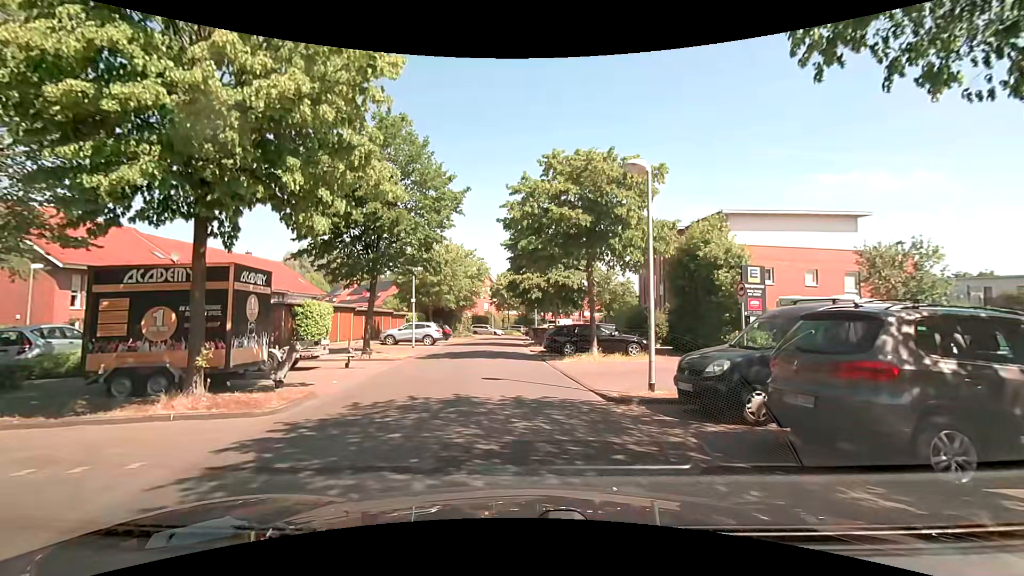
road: residential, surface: asphalt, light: Day
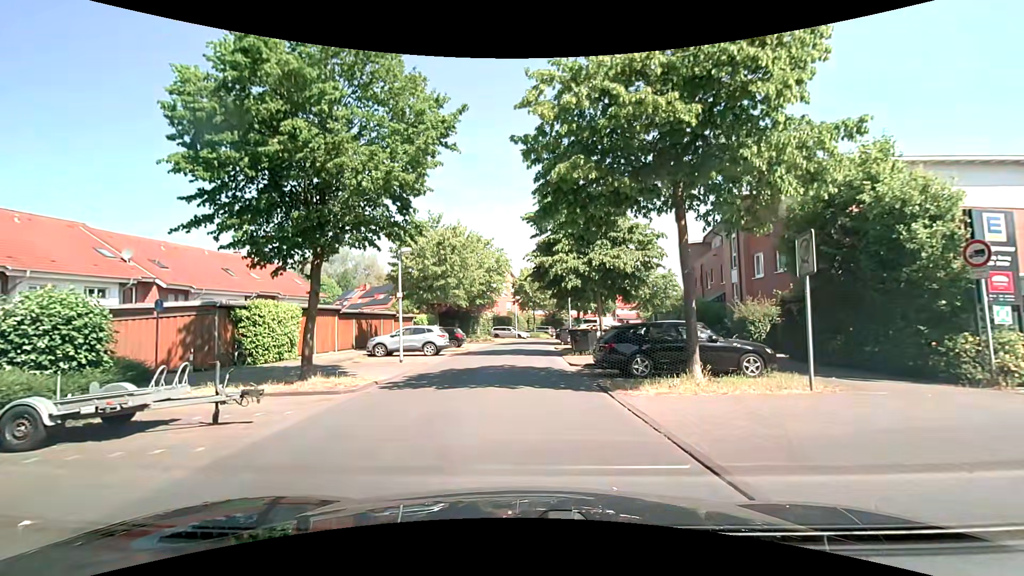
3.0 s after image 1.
(-0.2, +8.9) m; -3°
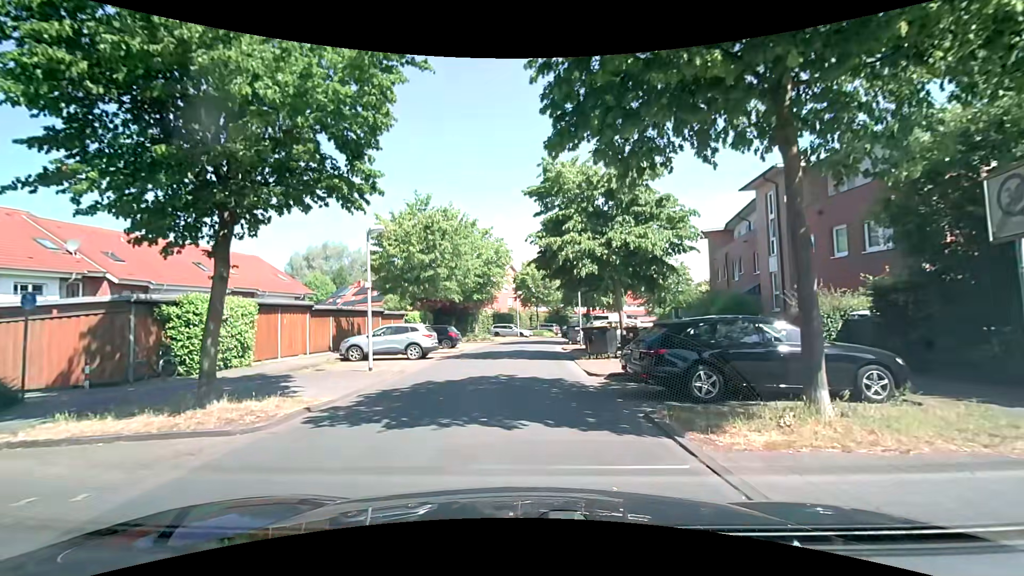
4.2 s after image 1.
(0.0, +4.5) m; 0°
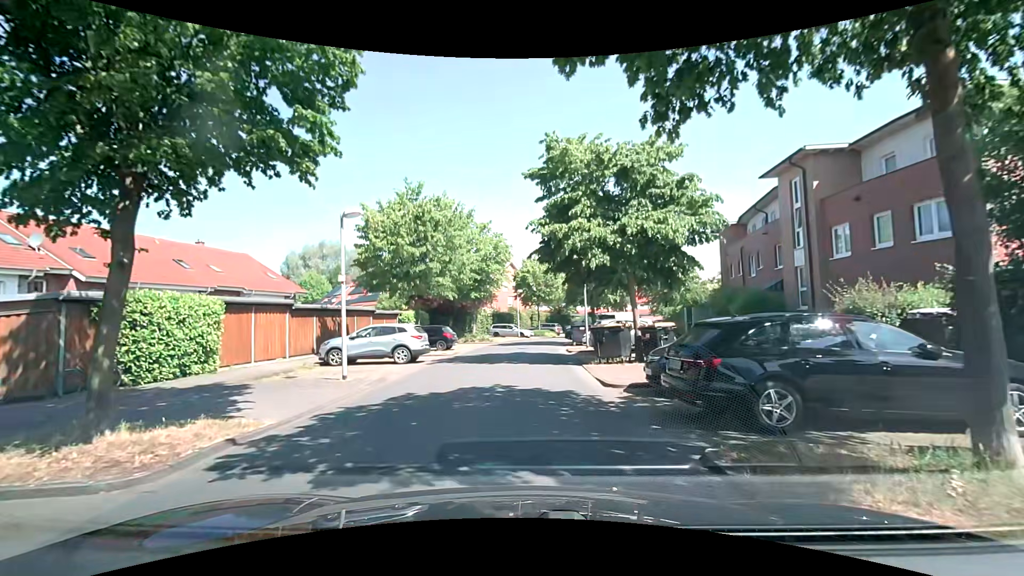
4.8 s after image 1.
(0.0, +2.4) m; 0°
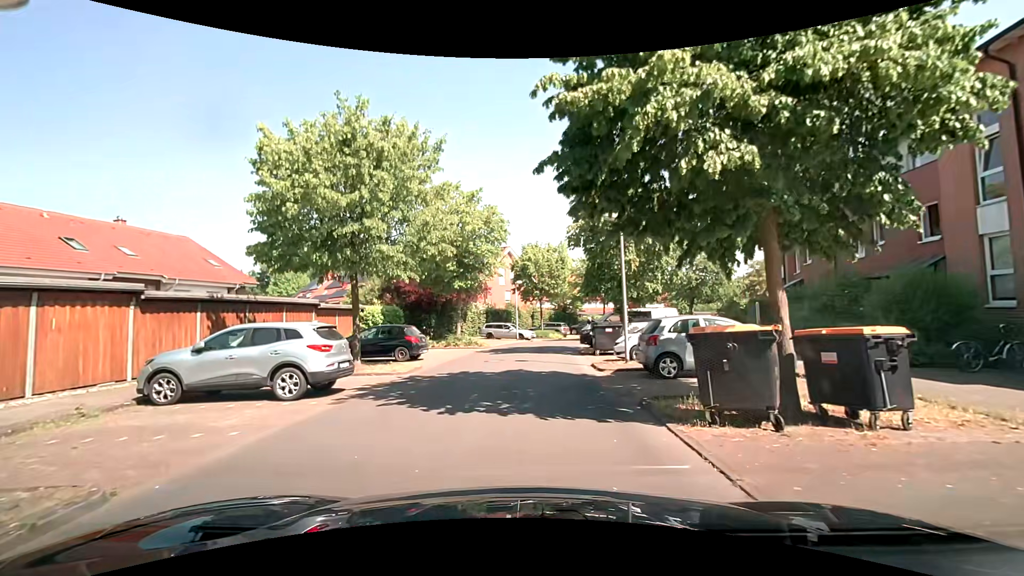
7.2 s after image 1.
(0.0, +9.6) m; 0°
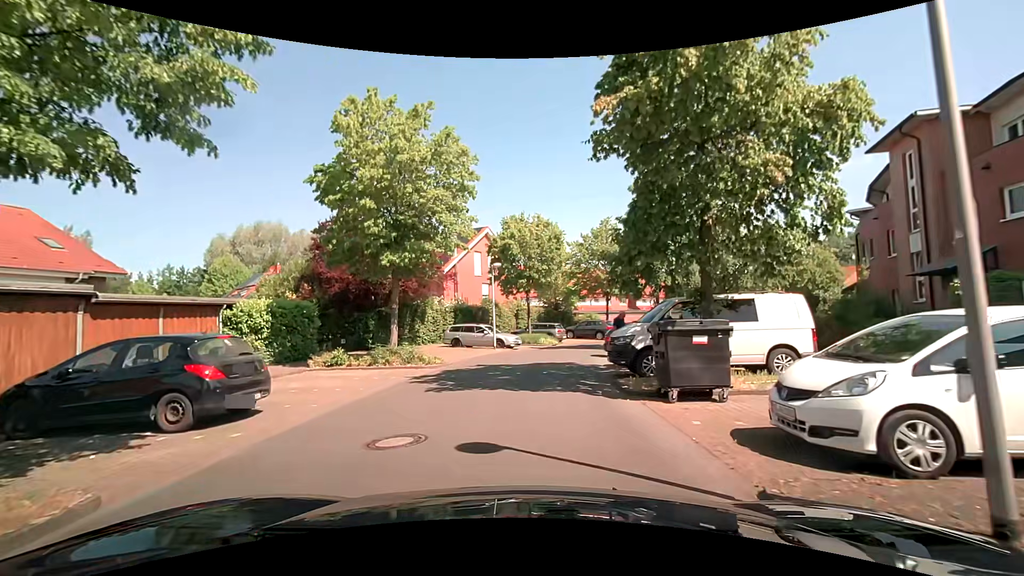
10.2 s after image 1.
(+0.2, +12.4) m; +2°
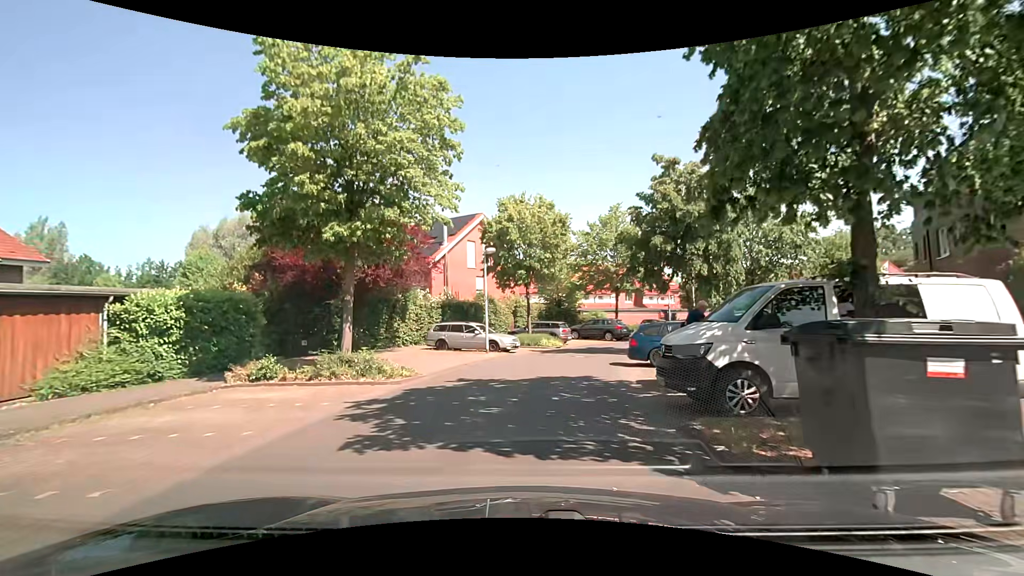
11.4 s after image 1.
(0.0, +5.0) m; +1°
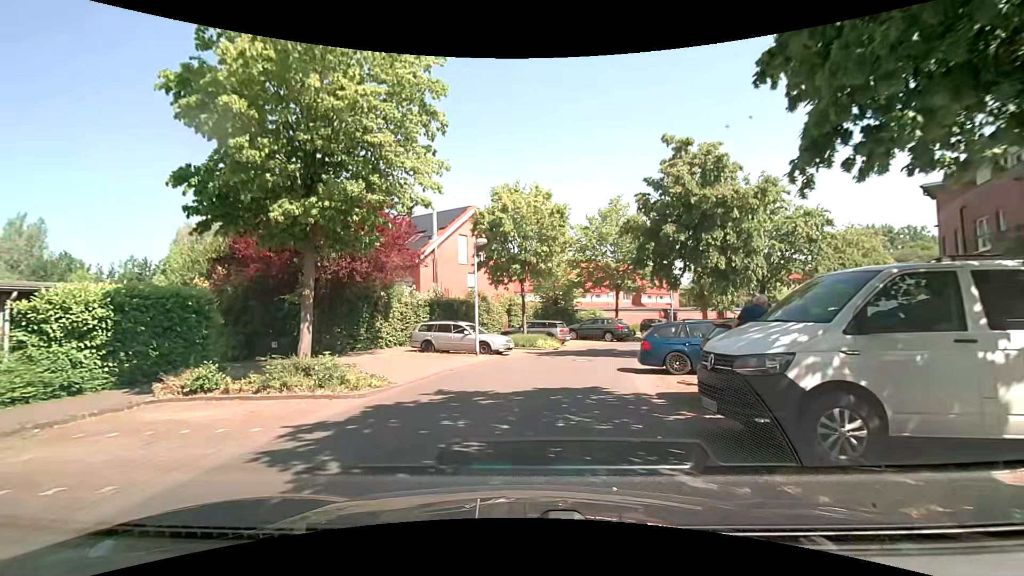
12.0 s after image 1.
(0.0, +2.3) m; 0°
